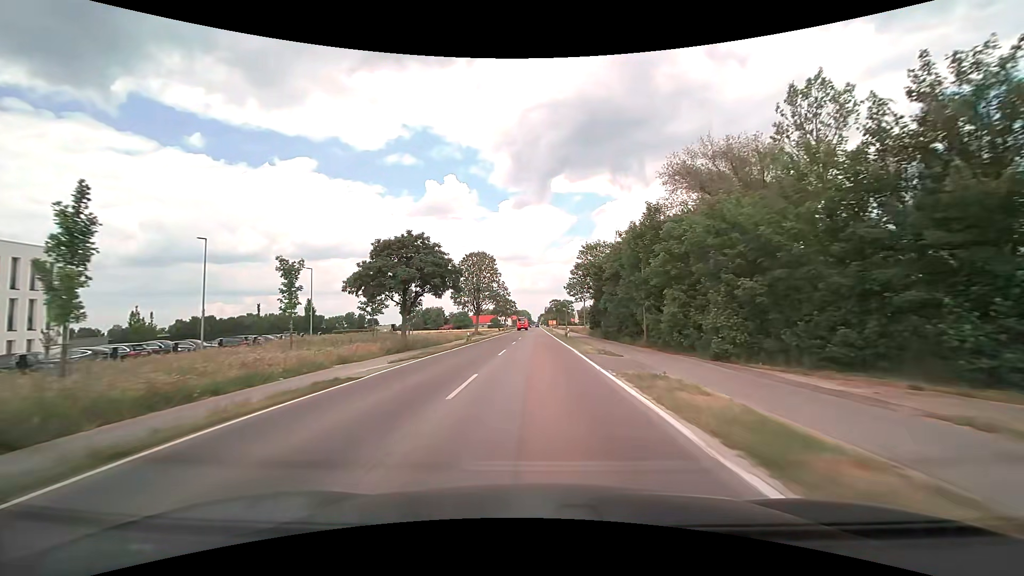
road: tertiary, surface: asphalt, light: Day
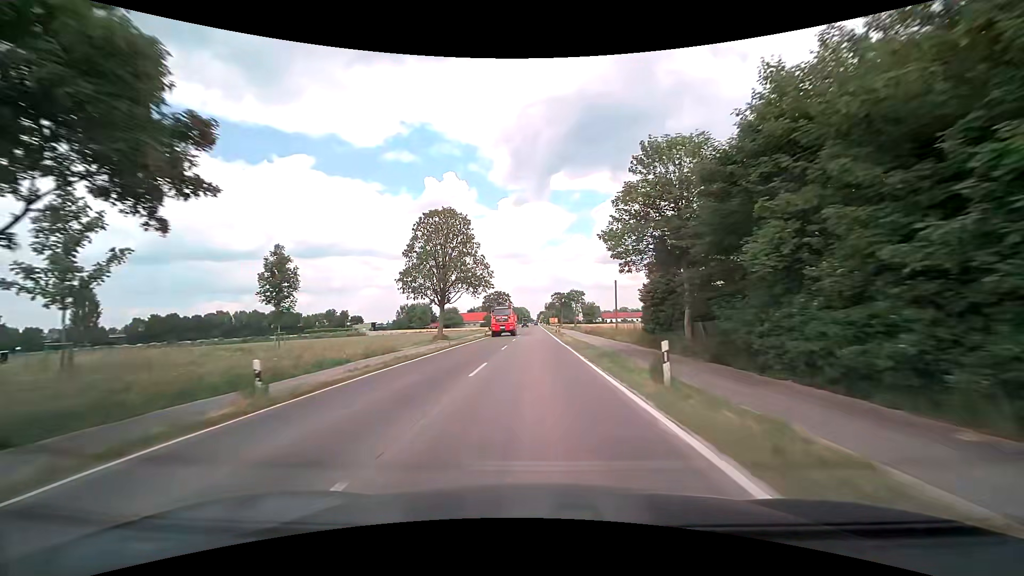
(+0.2, +33.4) m; 0°
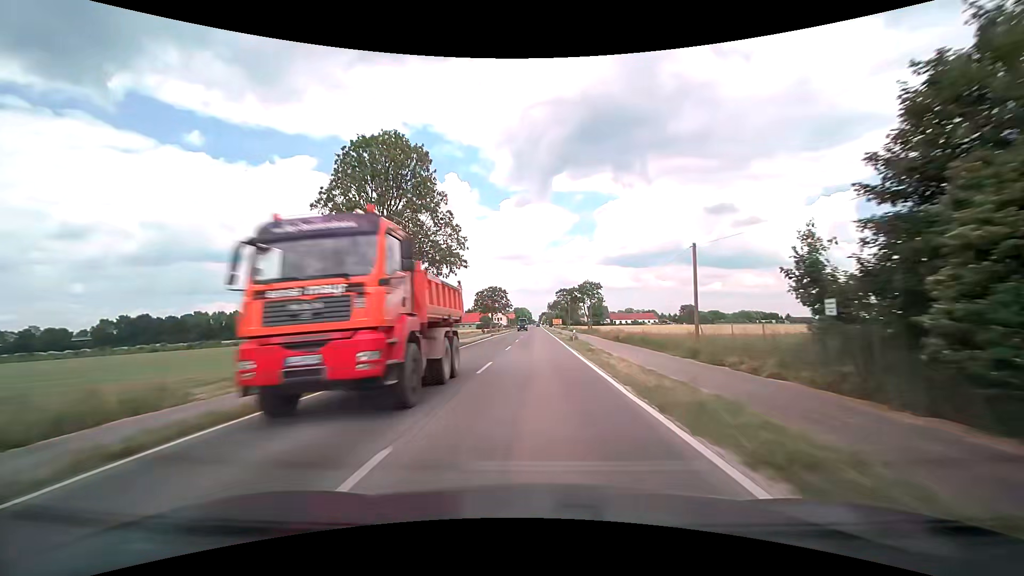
(0.0, +23.6) m; -1°
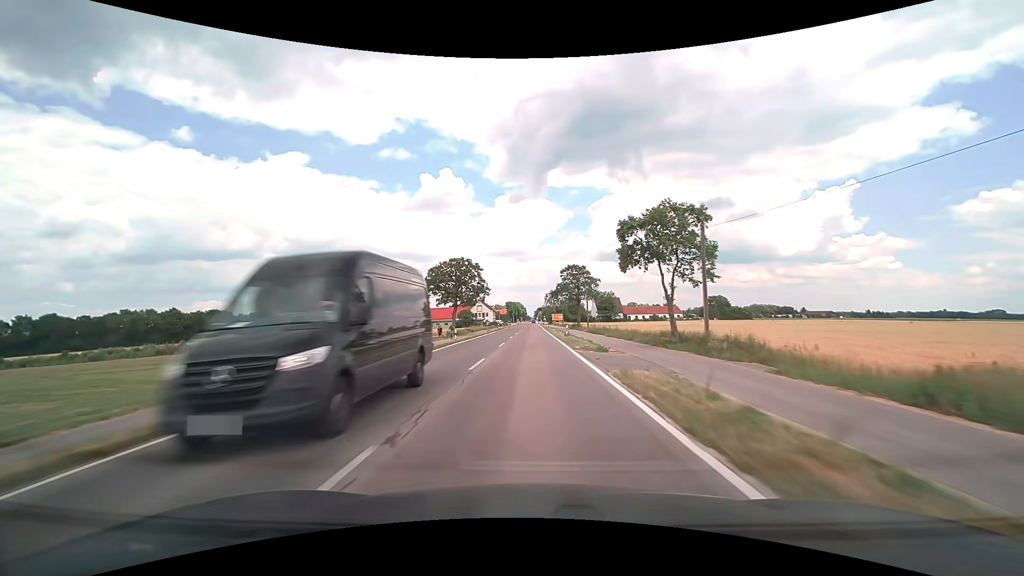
(+0.7, +49.3) m; +1°
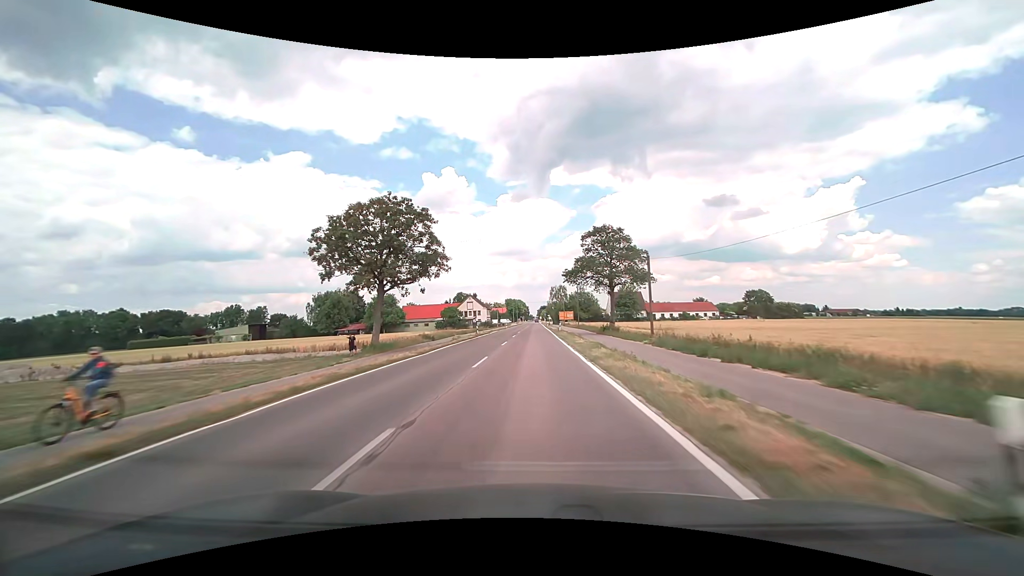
(-0.2, +35.6) m; 0°
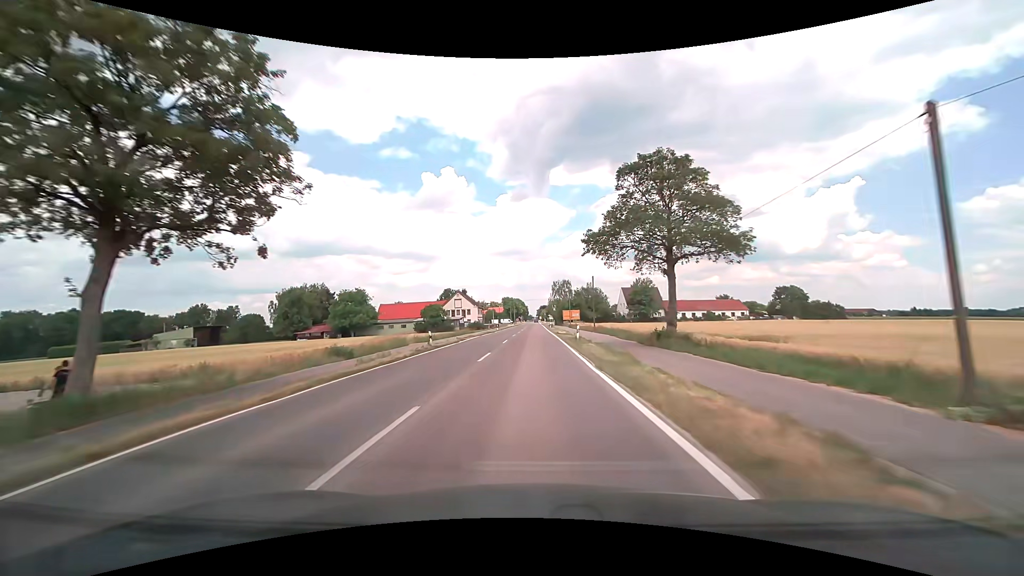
(-0.1, +23.1) m; 0°
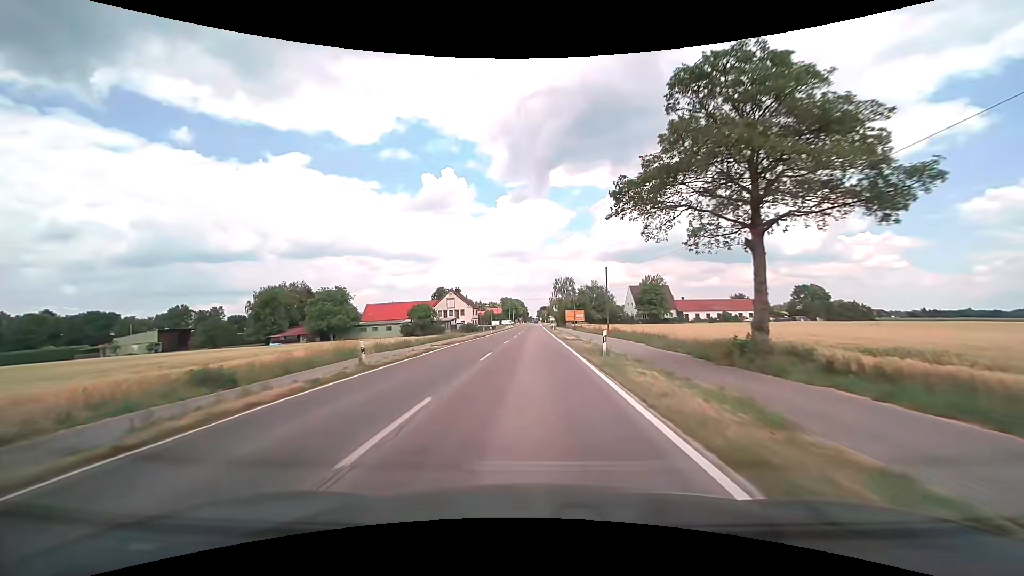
(0.0, +11.5) m; 0°
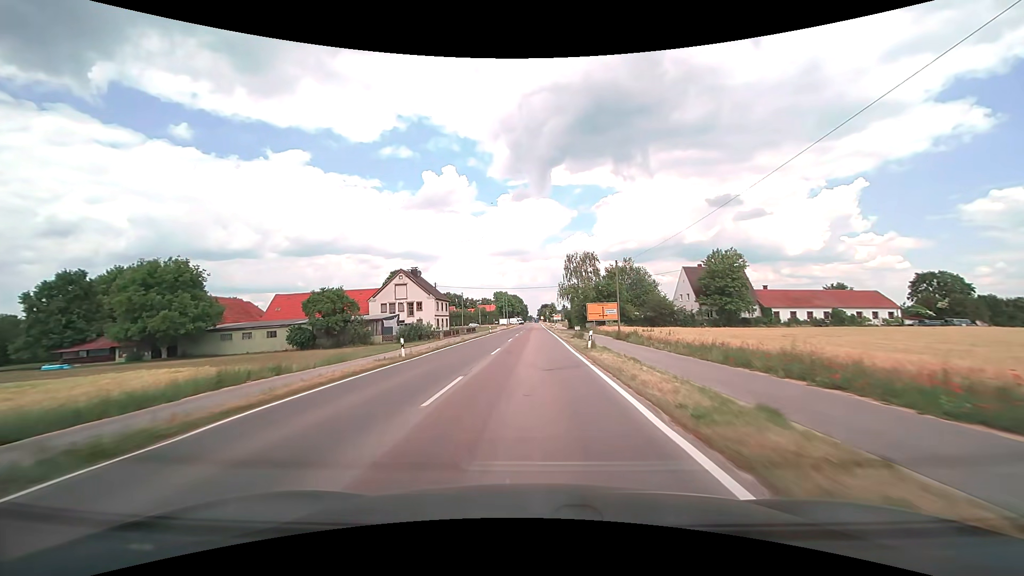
(-0.1, +46.0) m; 0°
(0, +10) (0, +20) (0, +30) (0, +40) (0, +50) (0, +60) (0, +70) (0, +80) (0, +90) (0, +100) m
